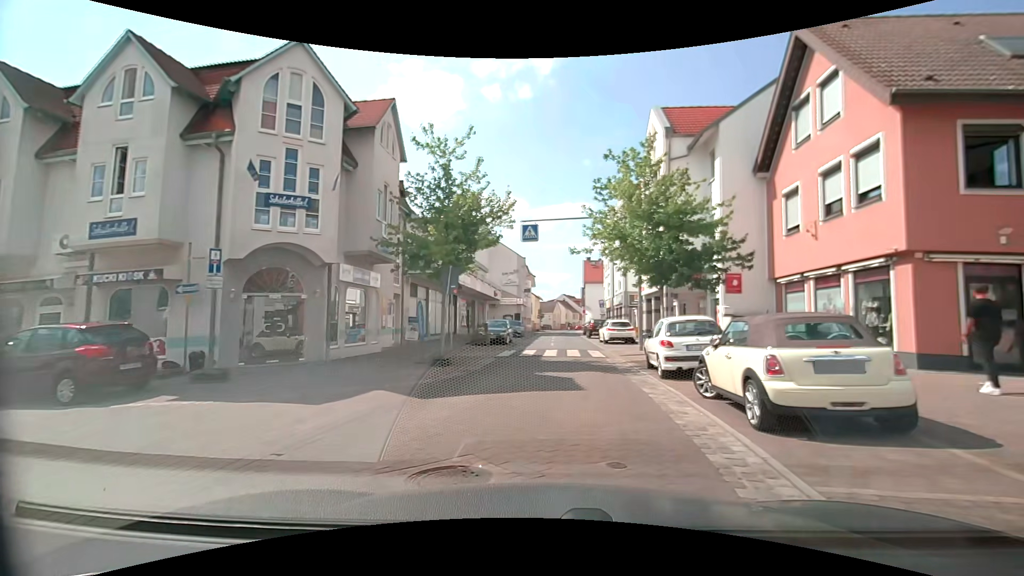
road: residential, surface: paving_stones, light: Day
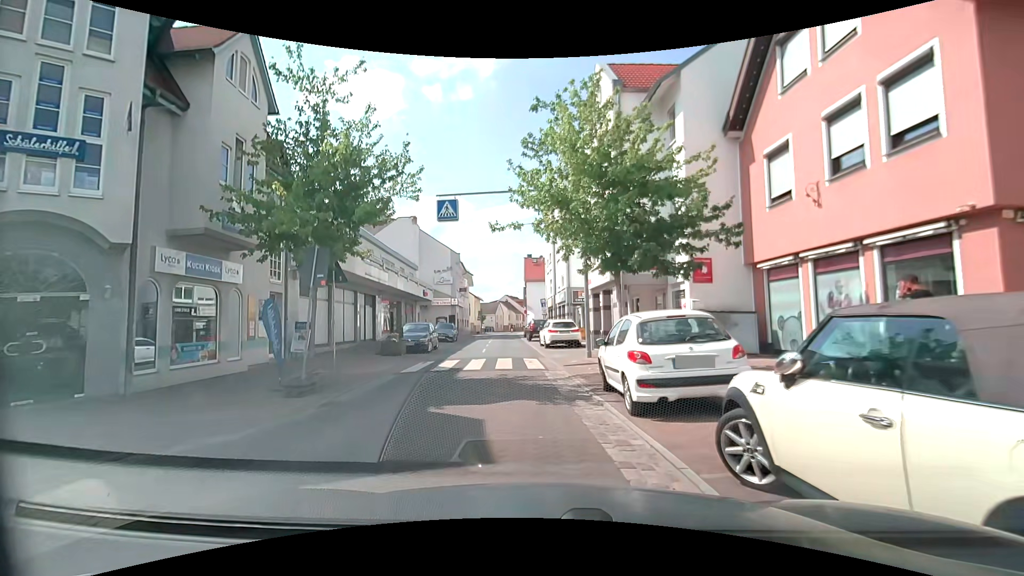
(+0.8, +5.0) m; +9°
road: tertiary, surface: asphalt
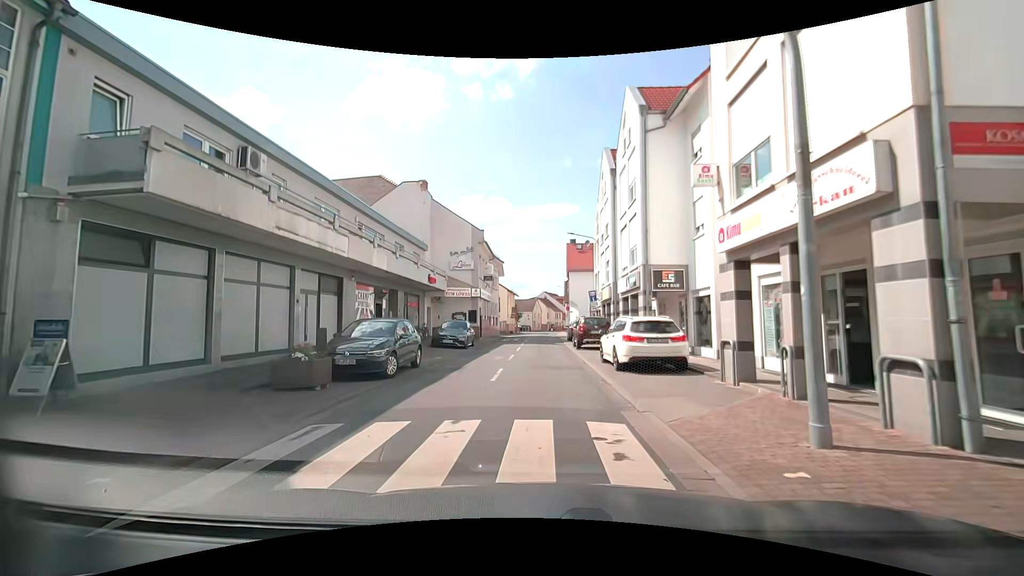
(-0.5, +12.2) m; -5°
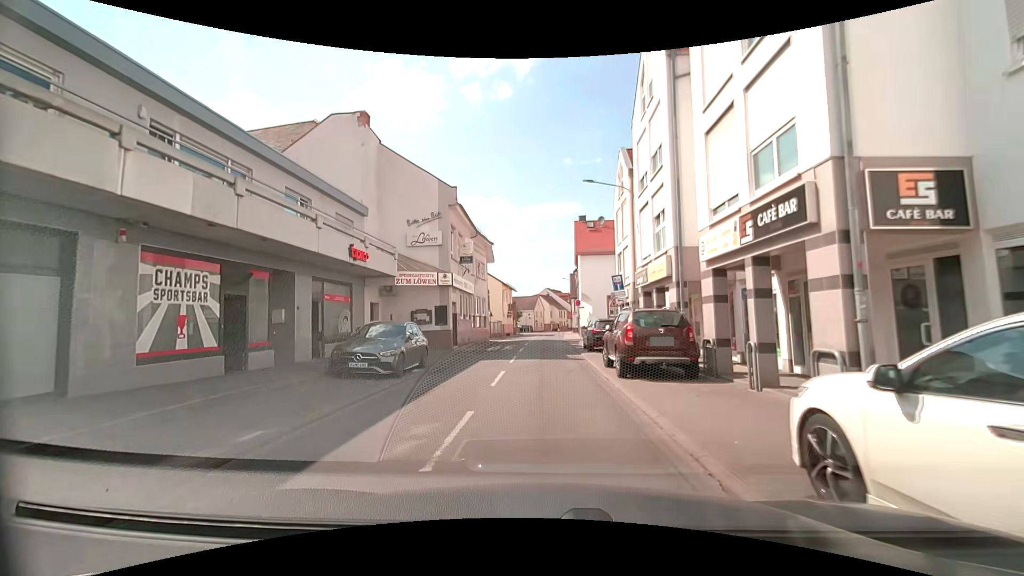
(+0.2, +12.7) m; 0°
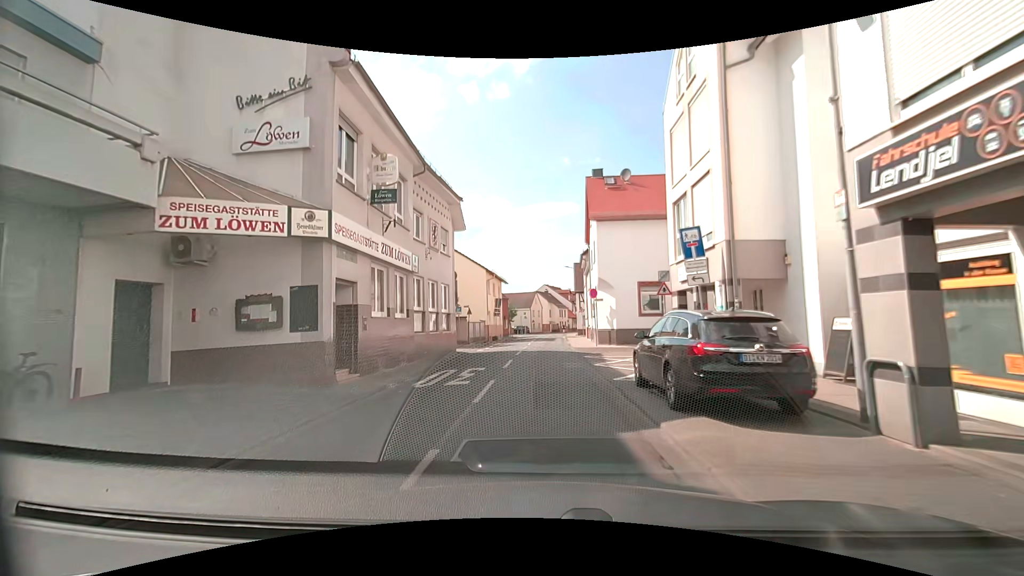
(0.0, +14.5) m; 0°
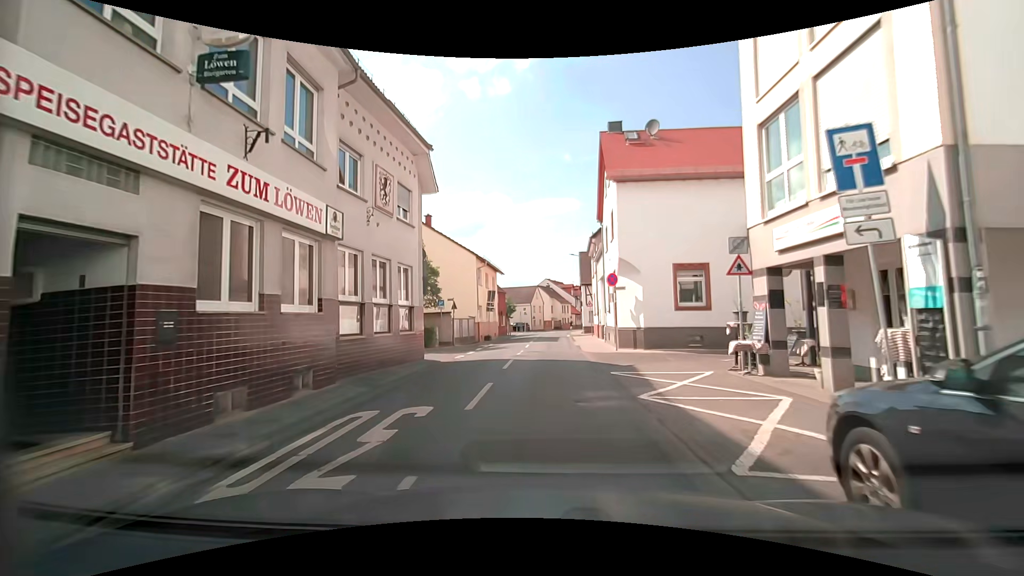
(0.0, +7.2) m; -1°
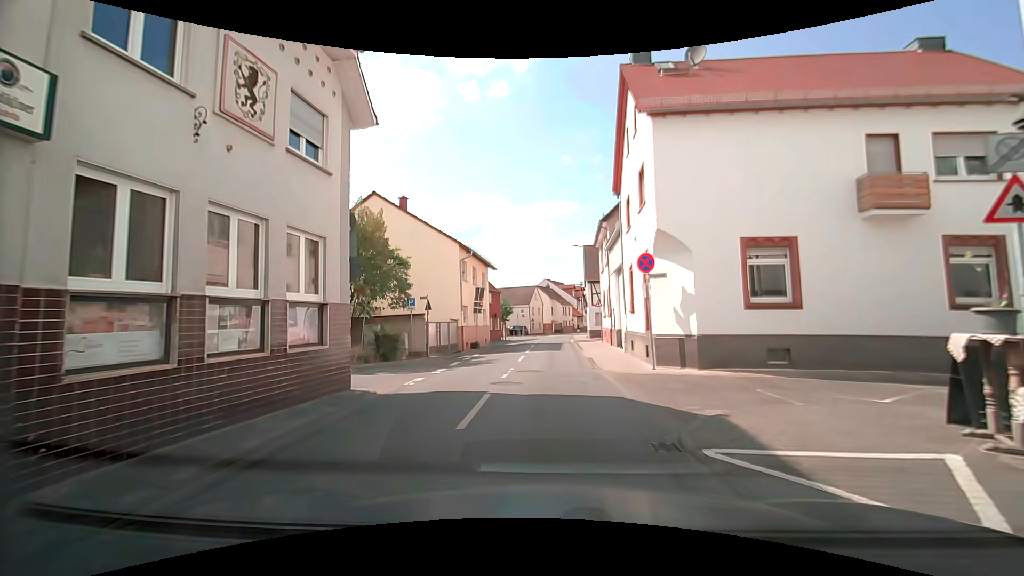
(+0.1, +7.1) m; 0°
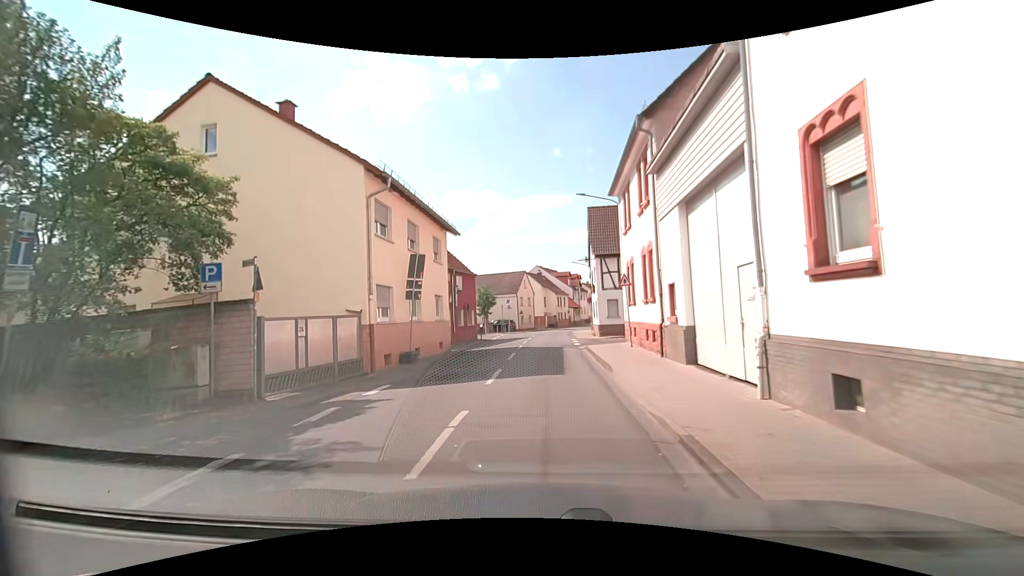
(+0.3, +14.3) m; +3°
(0, +10) (0, +20) (-1, +30) (-1, +40) (0, +50) (0, +60) (+2, +70) (+4, +80) (+7, +89) (+9, +99) m
